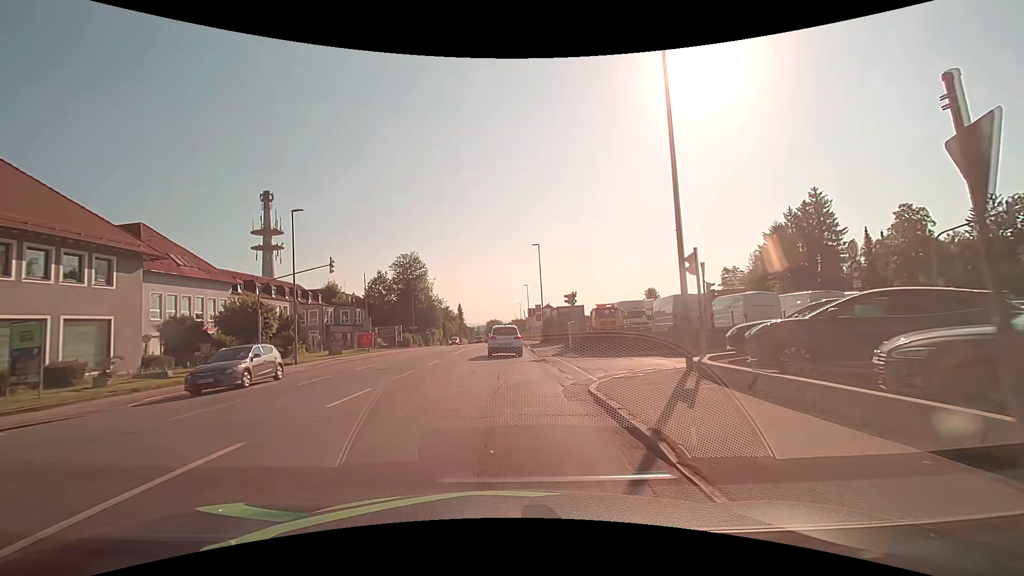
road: tertiary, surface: asphalt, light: Day
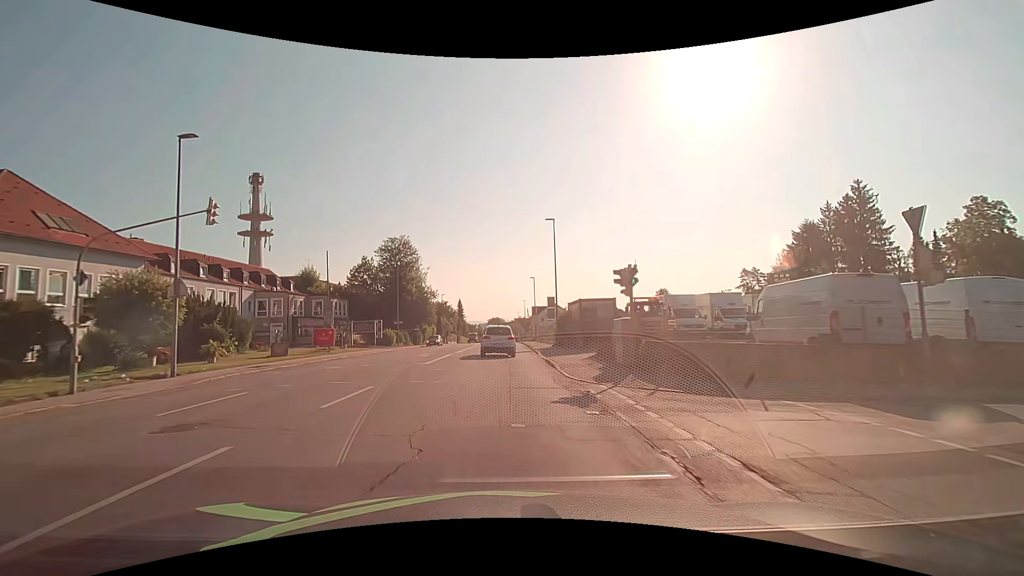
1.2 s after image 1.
(+0.1, +12.2) m; 0°
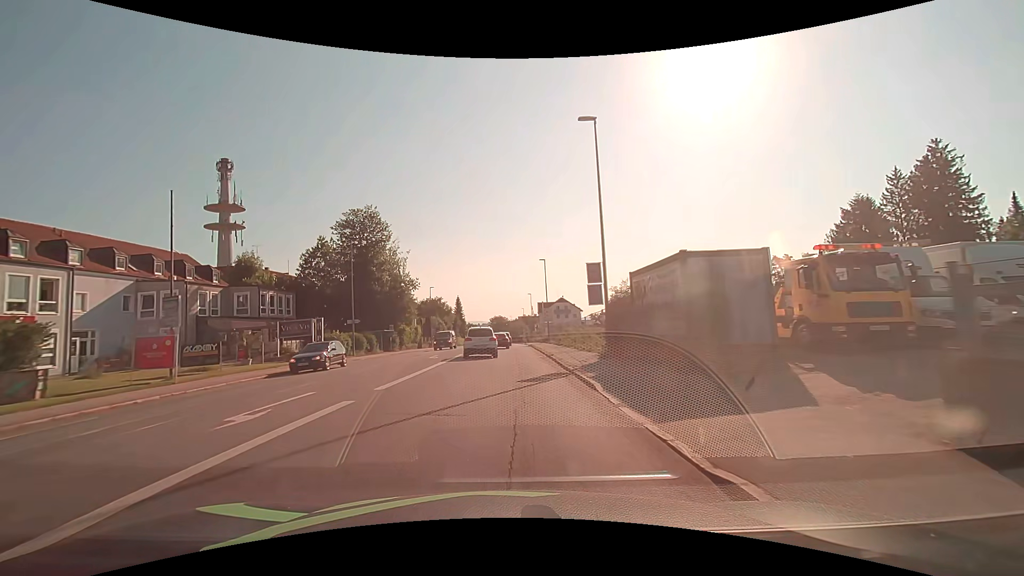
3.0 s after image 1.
(0.0, +19.3) m; 0°
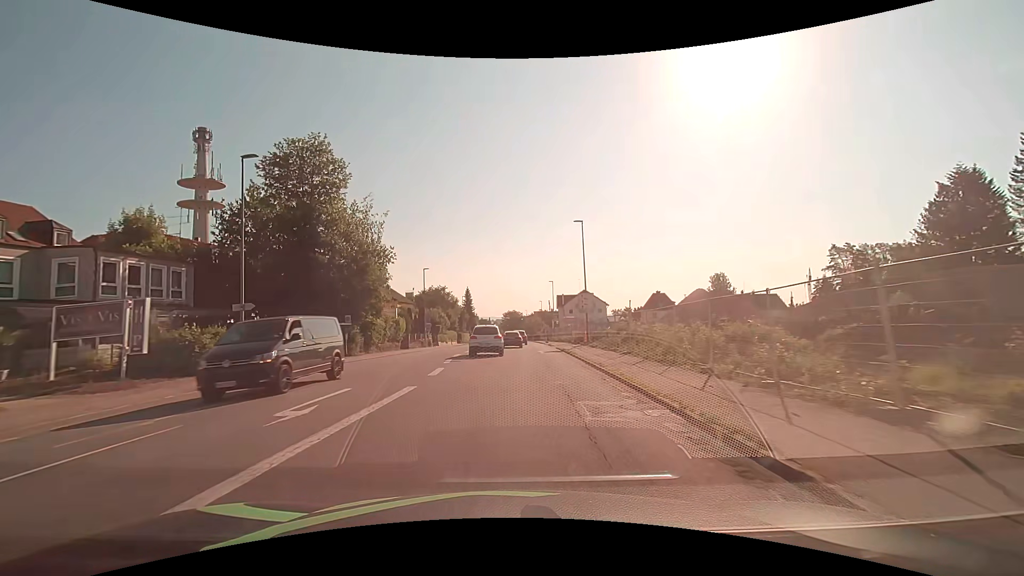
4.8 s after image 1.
(-0.5, +20.3) m; -2°
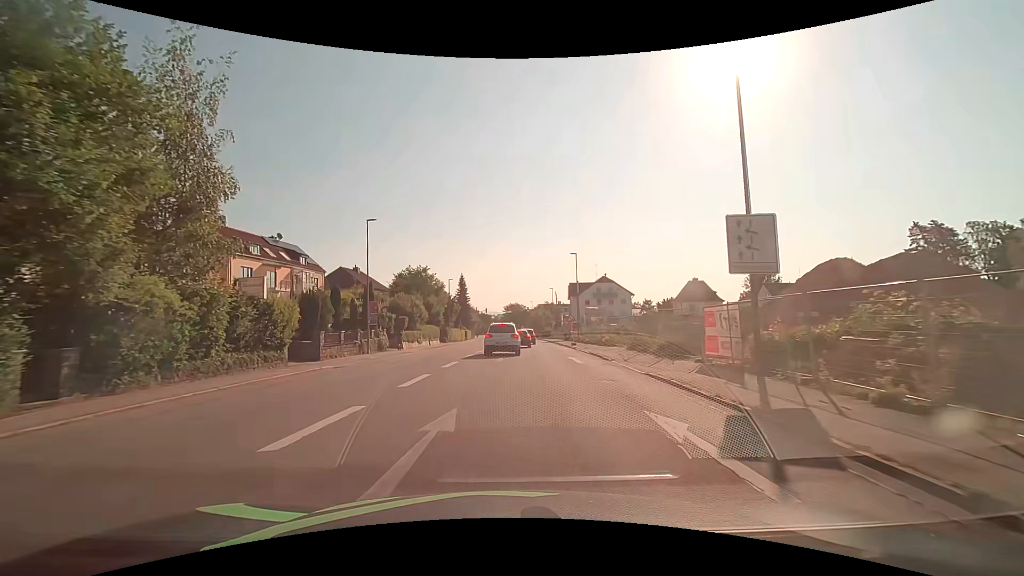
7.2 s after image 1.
(-0.2, +27.2) m; 0°
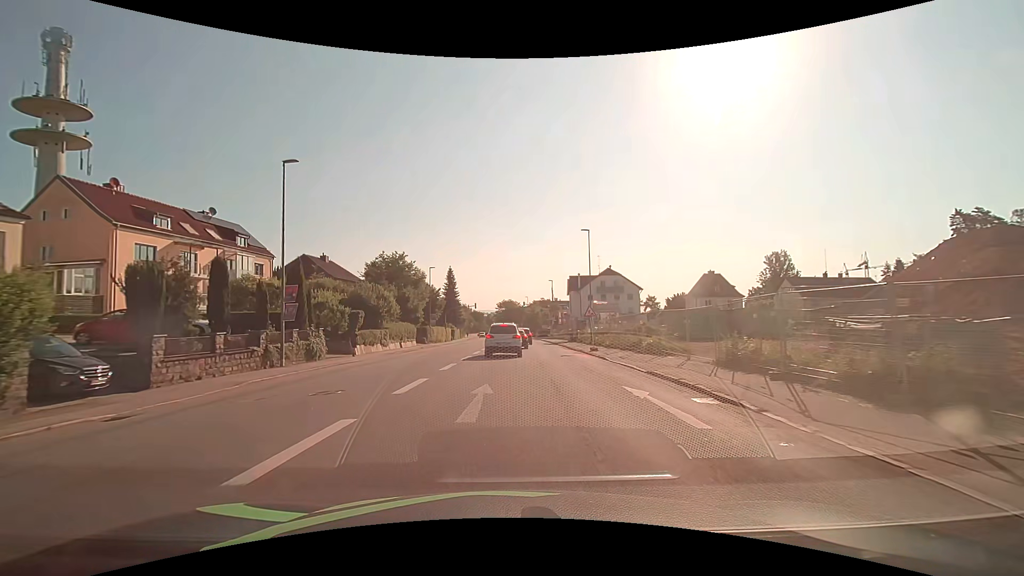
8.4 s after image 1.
(+0.1, +13.3) m; +1°
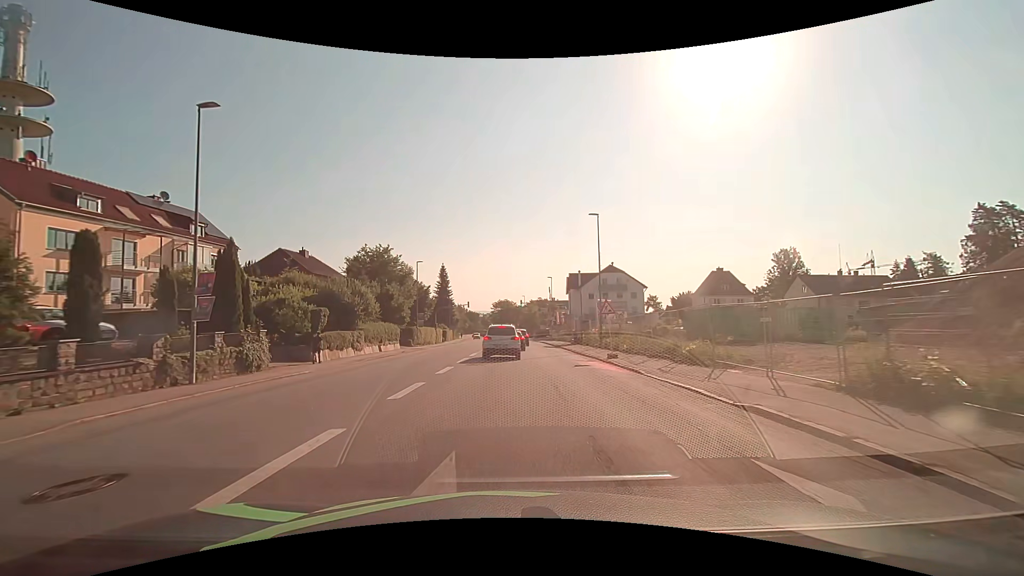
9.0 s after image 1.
(0.0, +6.5) m; 0°
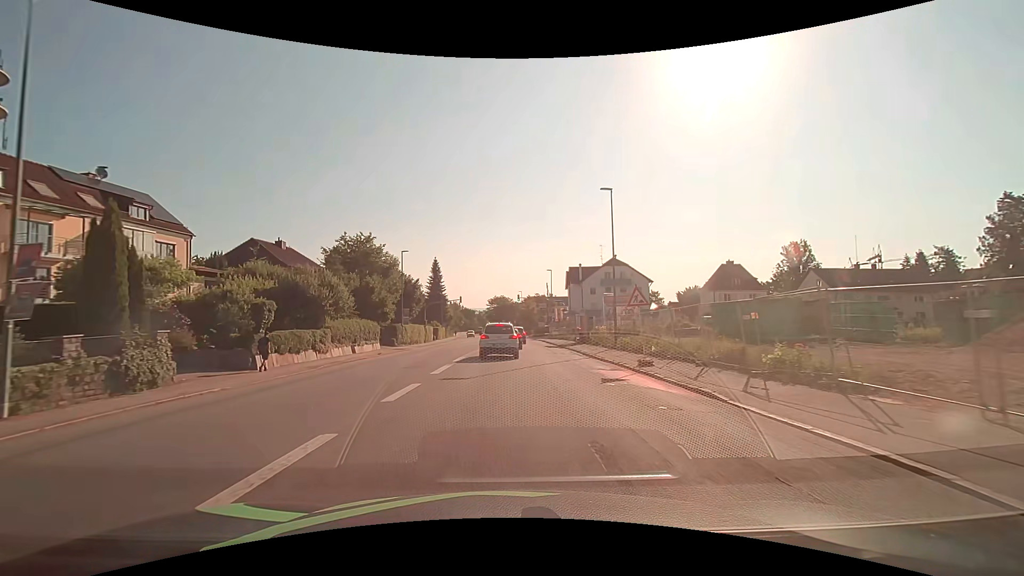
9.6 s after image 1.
(0.0, +6.4) m; +1°
(0, +10) (0, +20) (0, +30) (0, +40) (0, +50) (0, +60) (0, +70) (0, +80) (-1, +90) (-1, +100) m
